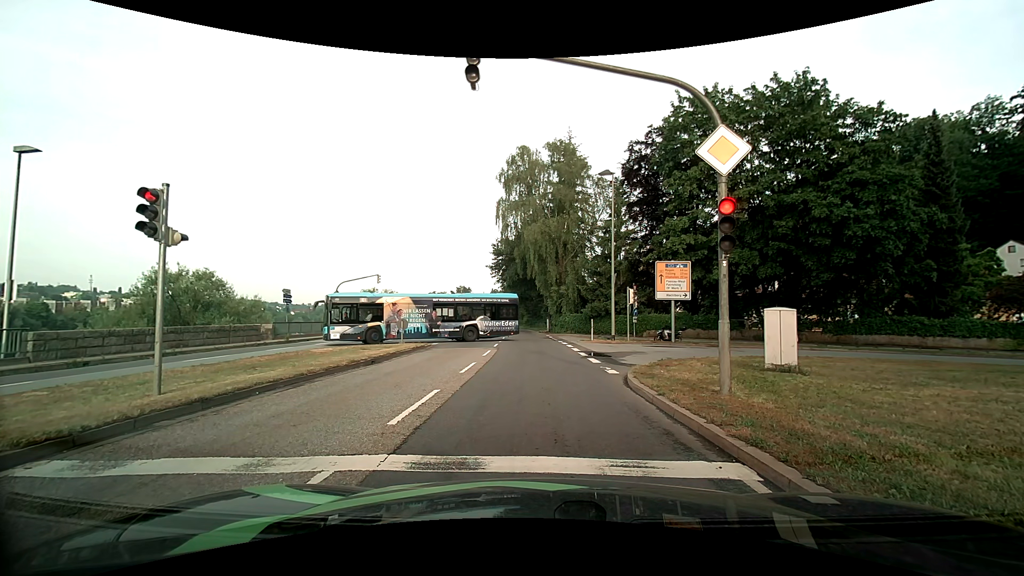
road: primary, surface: asphalt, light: Day
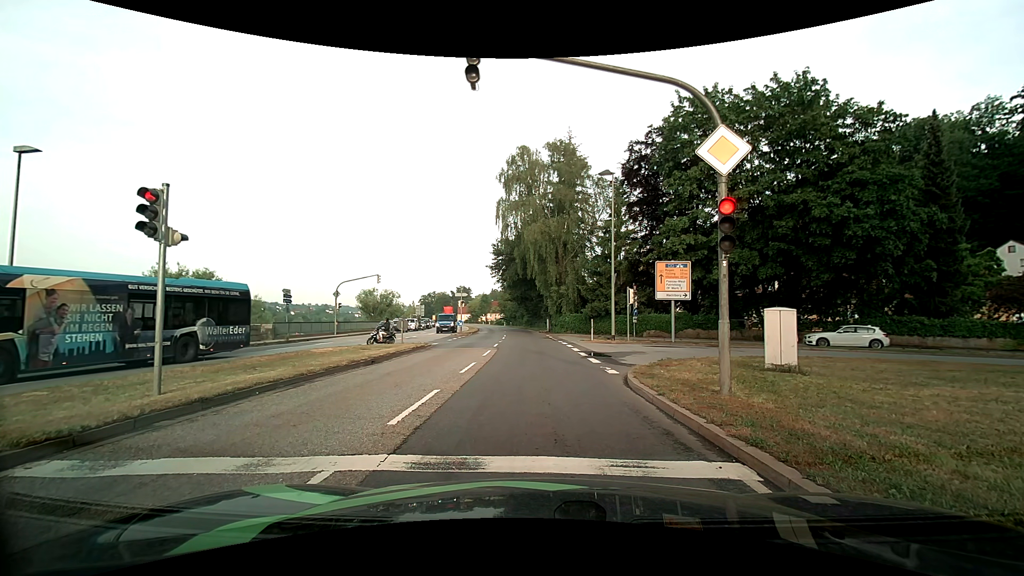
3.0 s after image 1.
(0.0, 0.0) m; 0°
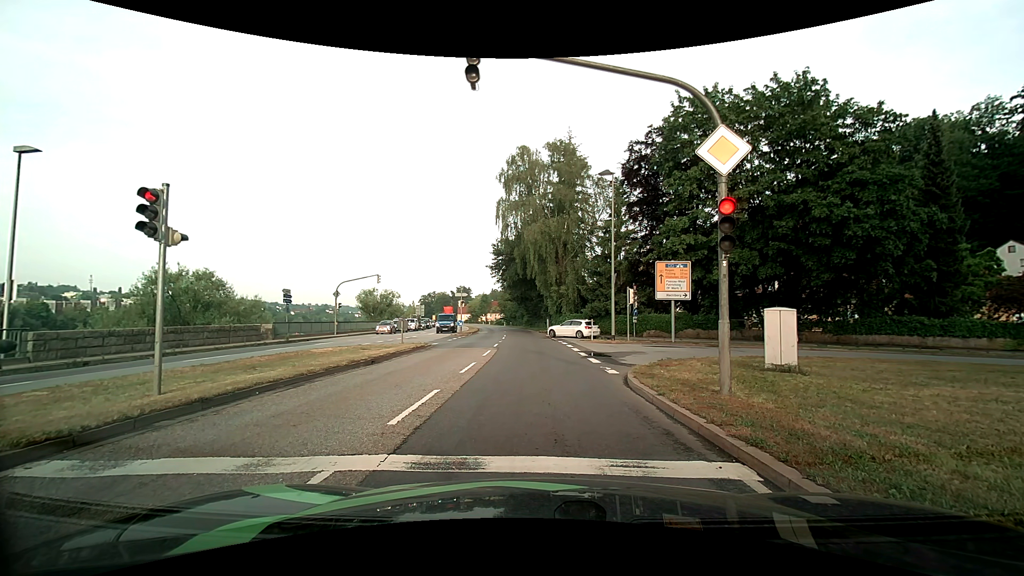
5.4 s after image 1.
(0.0, 0.0) m; 0°
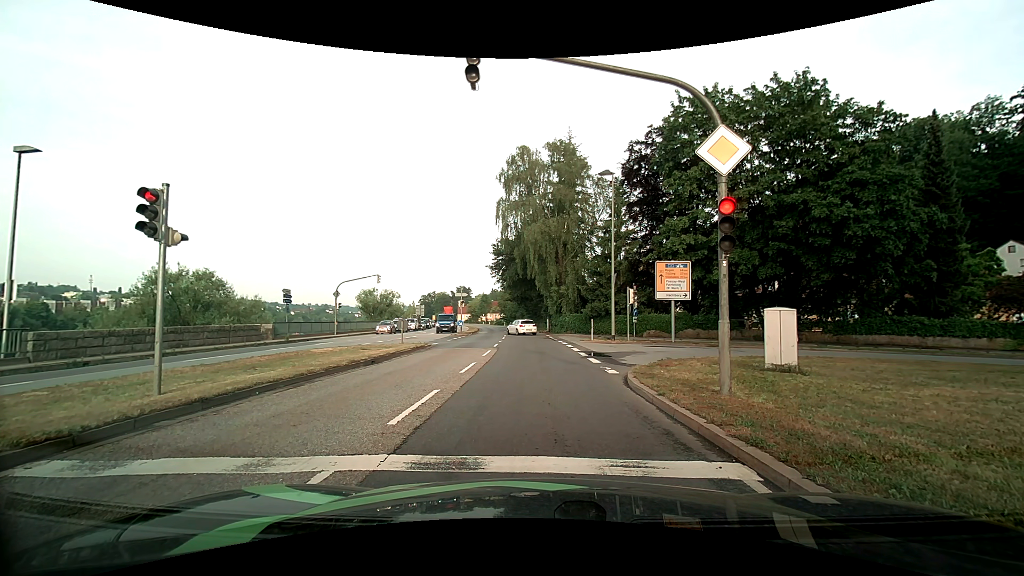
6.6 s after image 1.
(0.0, 0.0) m; 0°
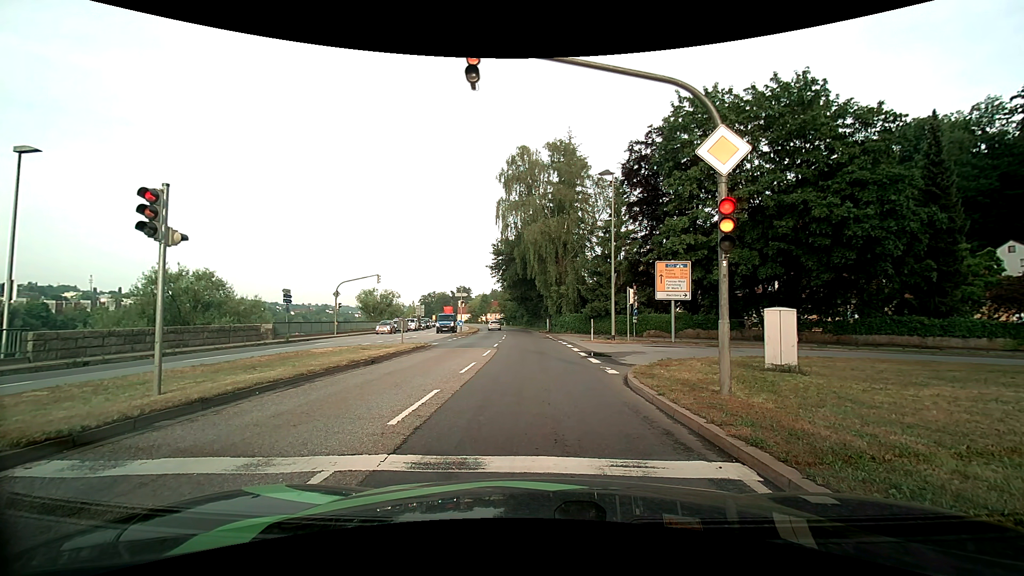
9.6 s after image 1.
(0.0, 0.0) m; 0°
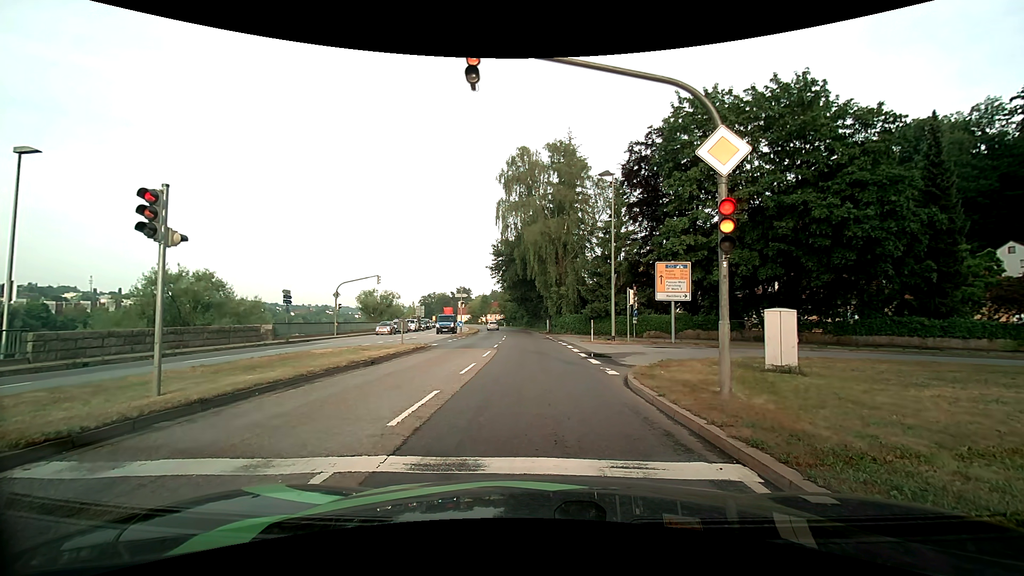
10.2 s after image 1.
(0.0, 0.0) m; 0°
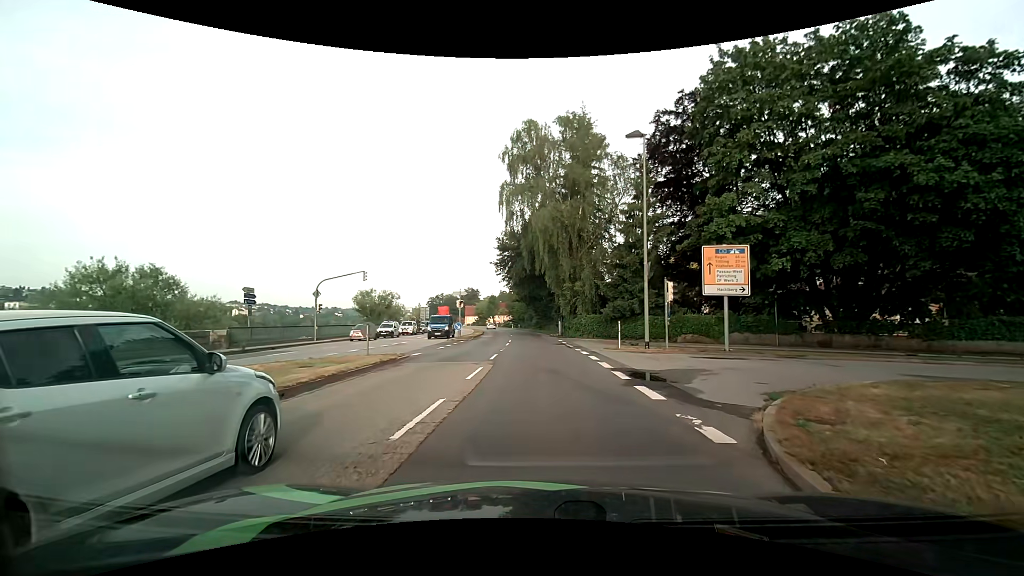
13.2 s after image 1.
(-0.1, +7.1) m; -2°
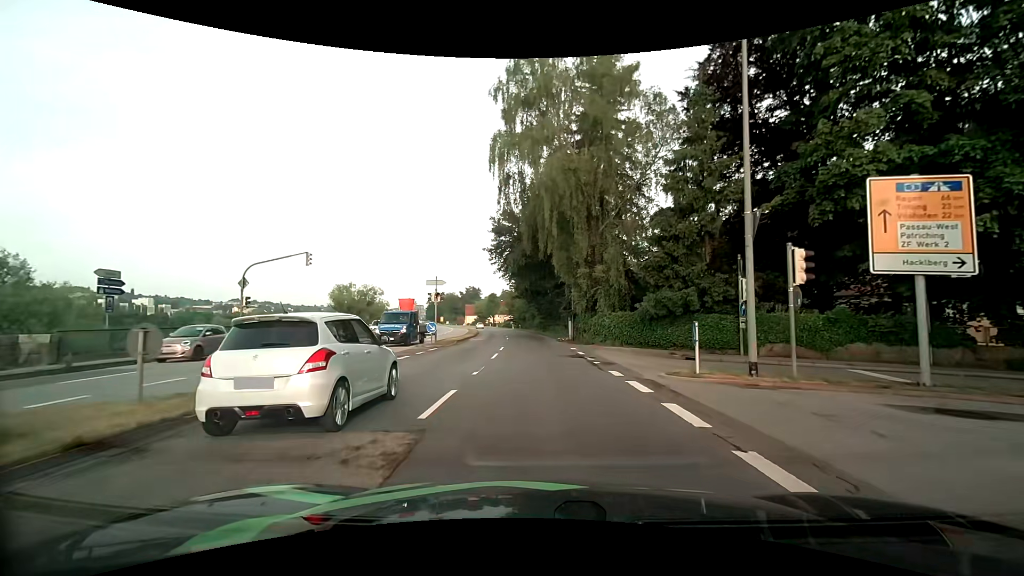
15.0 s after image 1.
(0.0, +11.5) m; 0°
(0, +10) (0, +20) (-1, +30) (-1, +40) (-2, +50) (-2, +60) (-3, +70) (-5, +80) (-6, +90) (-7, +100) m
